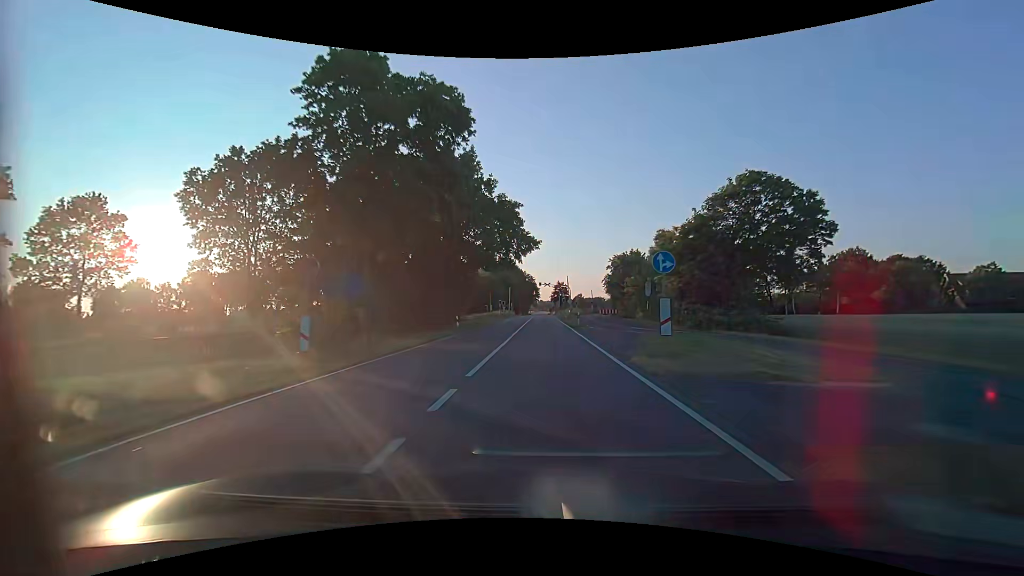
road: tertiary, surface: asphalt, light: Day
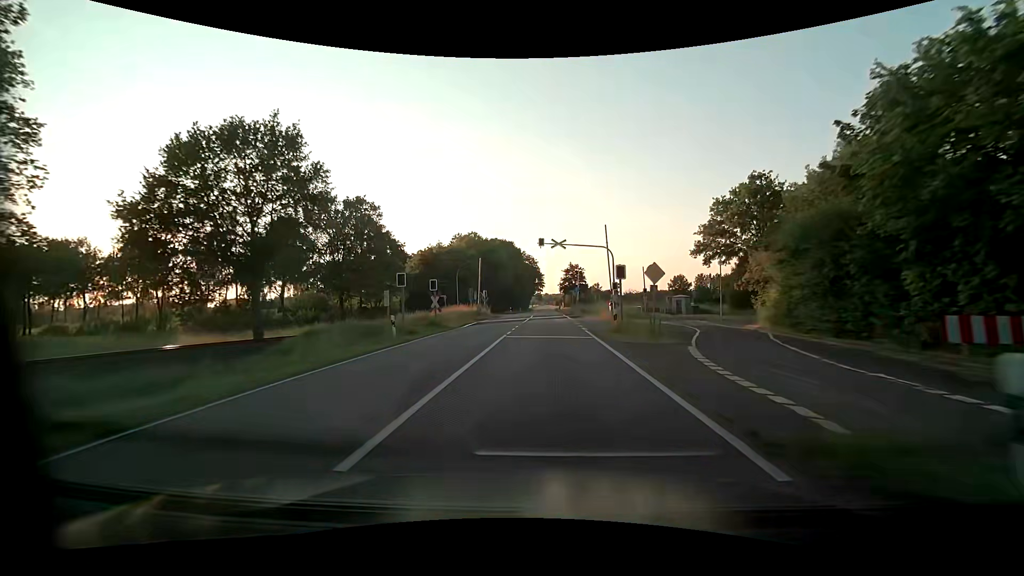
(-0.2, +55.9) m; -1°
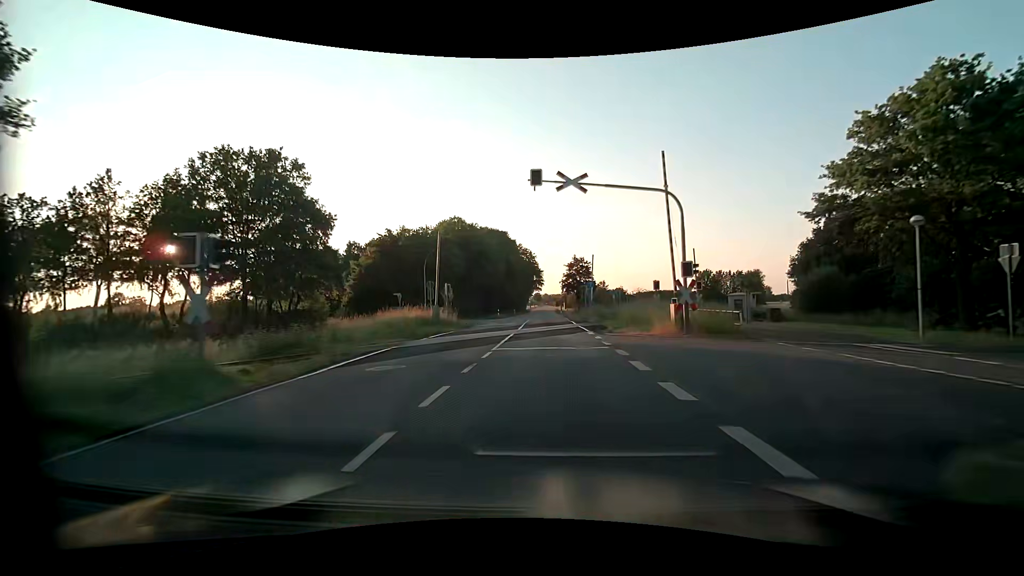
(0.0, +20.1) m; 0°
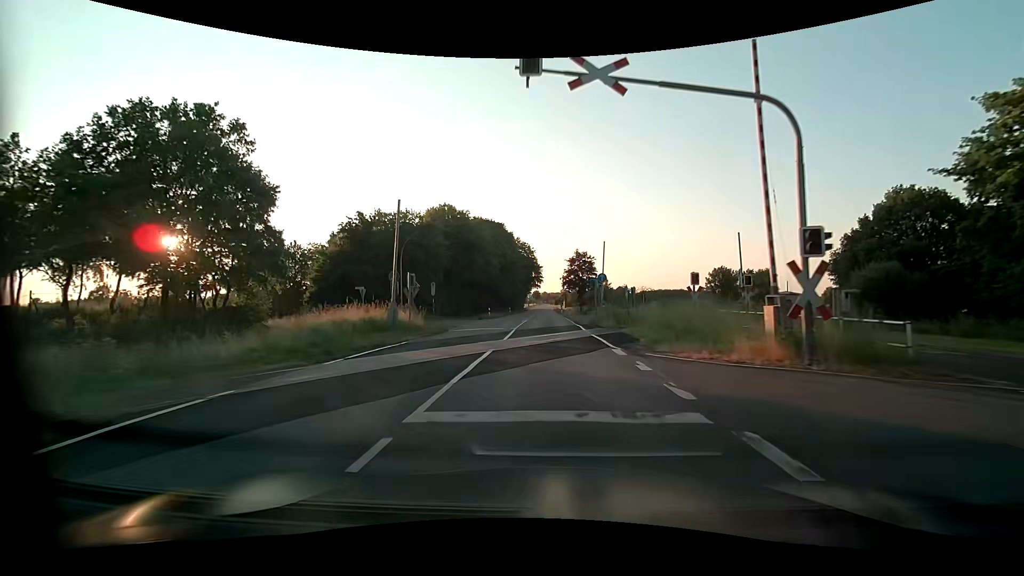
(0.0, +8.9) m; 0°
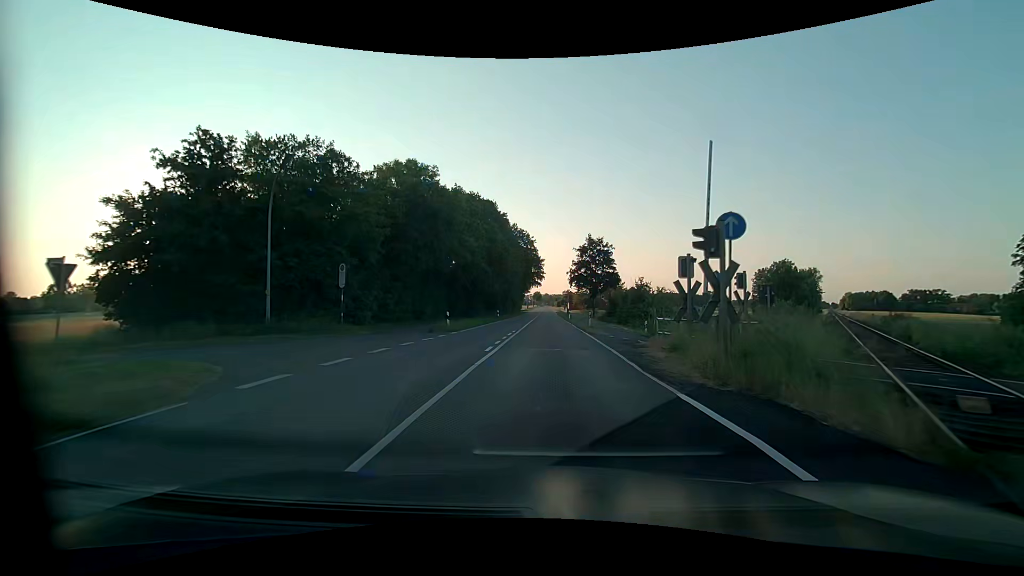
(0.0, +22.9) m; +1°
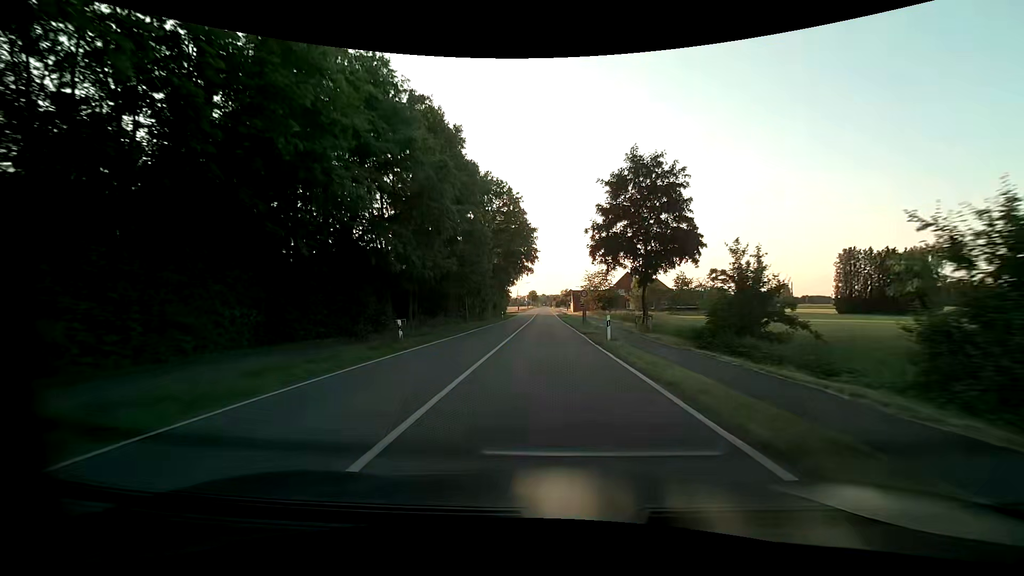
(-0.3, +41.1) m; 0°
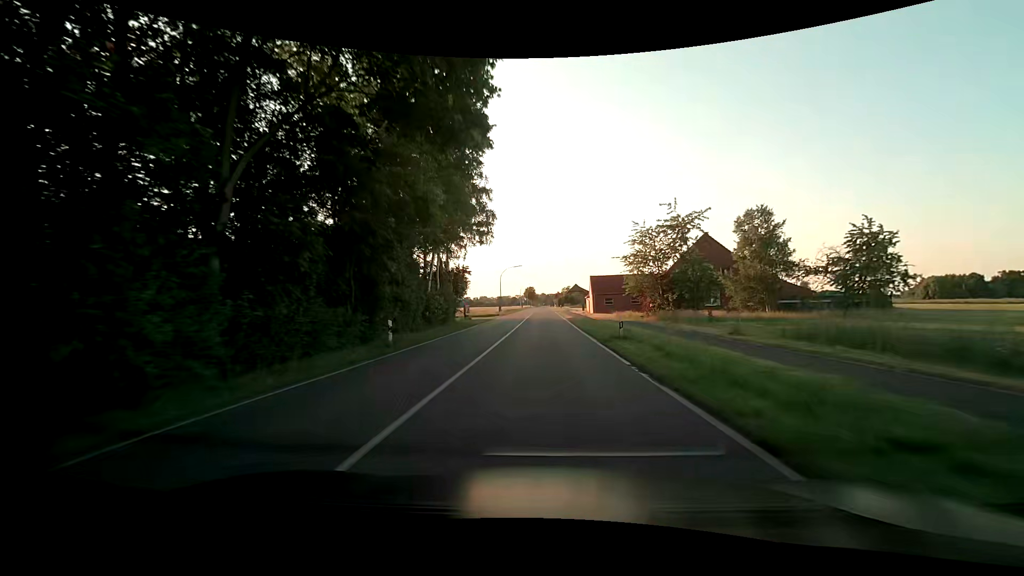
(-0.1, +50.6) m; 0°
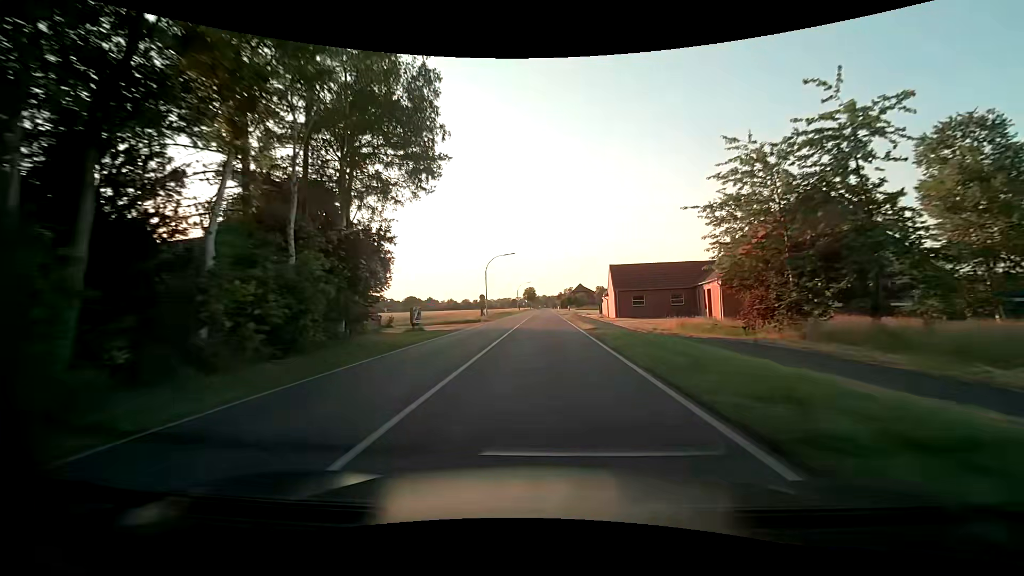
(0.0, +21.3) m; 0°
(0, +10) (0, +20) (0, +30) (0, +40) (-1, +50) (-1, +60) (-1, +70) (-1, +80) (-1, +90) (-1, +100) m
